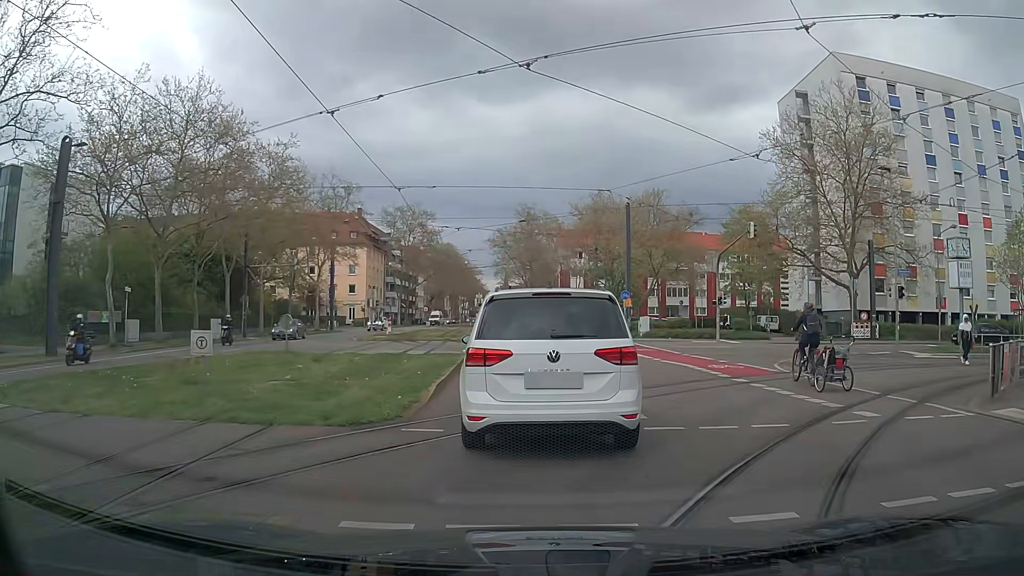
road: secondary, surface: asphalt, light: Day
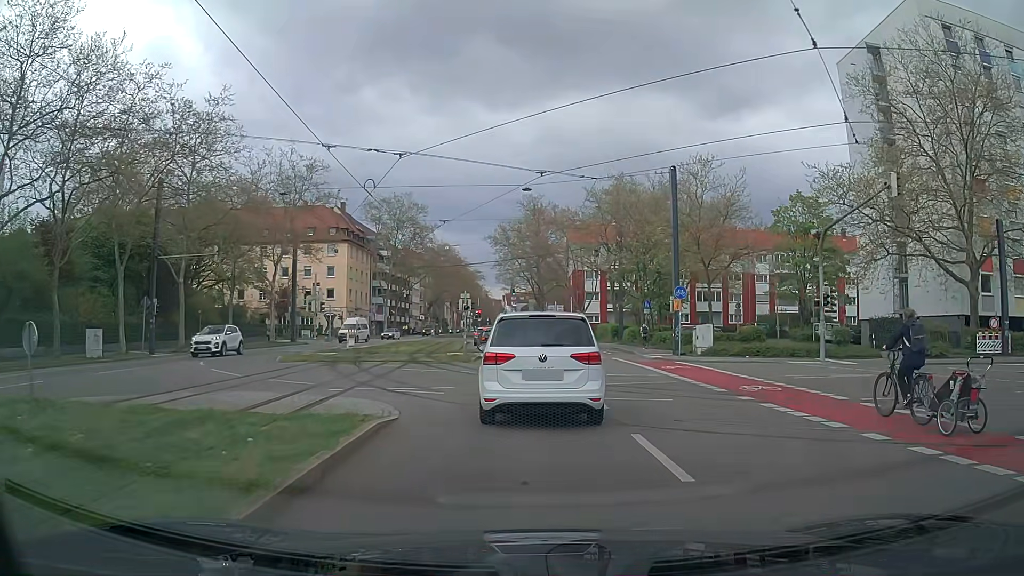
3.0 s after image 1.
(-0.1, +15.5) m; +1°
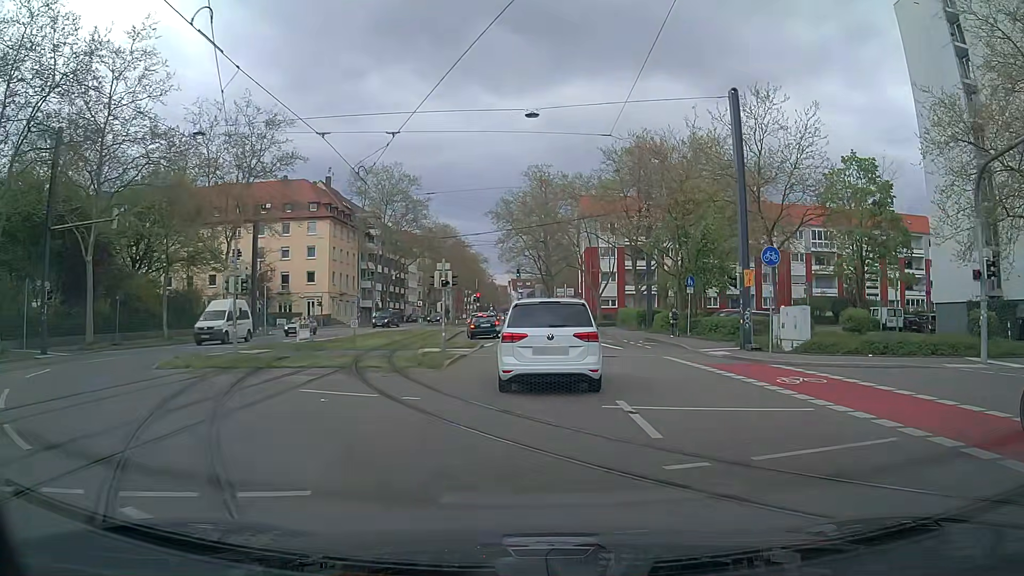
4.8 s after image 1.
(-0.3, +11.3) m; -3°
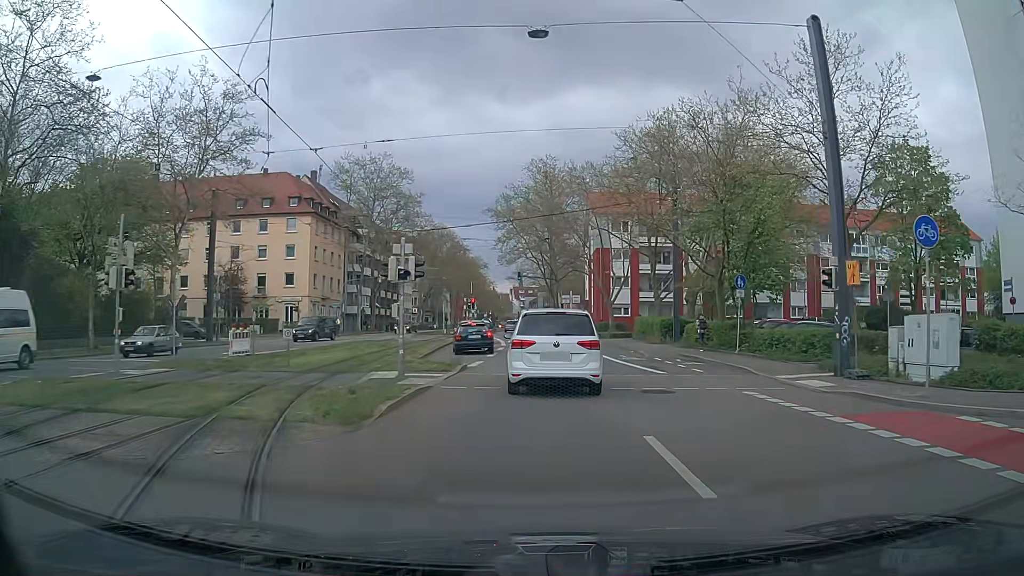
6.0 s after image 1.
(+0.1, +8.5) m; +1°
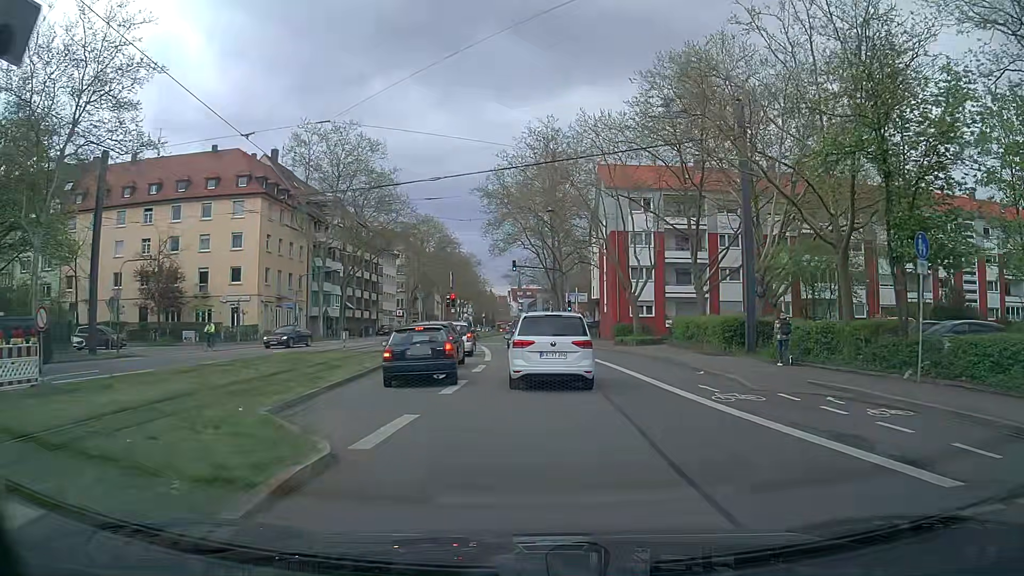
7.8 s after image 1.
(-0.1, +14.1) m; 0°
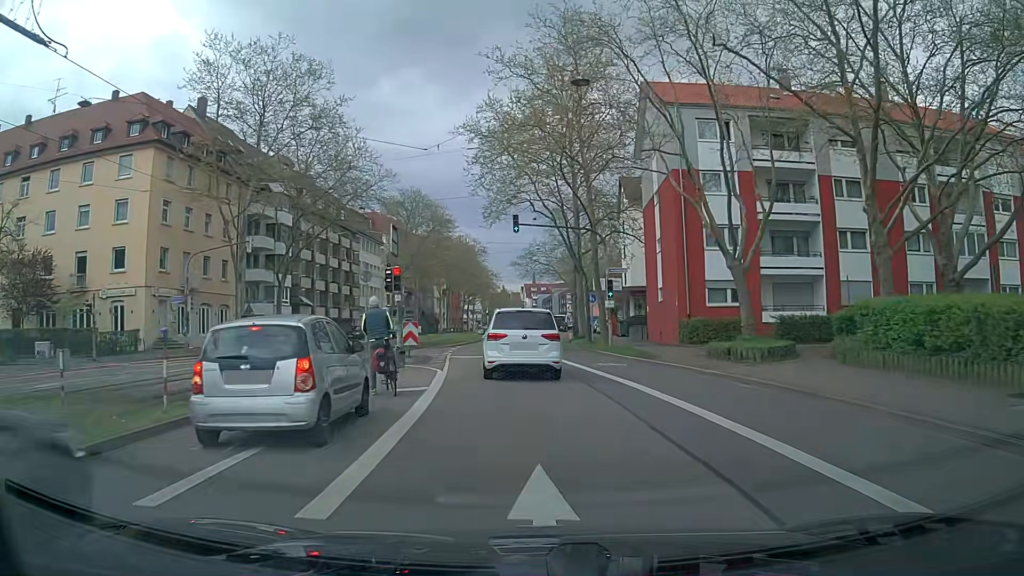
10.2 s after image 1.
(-0.1, +21.0) m; -1°
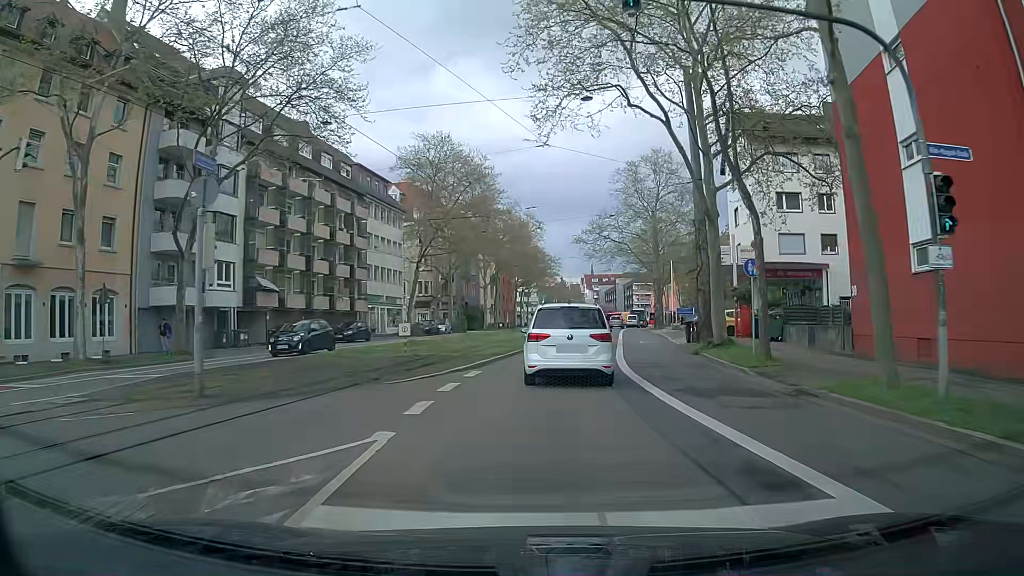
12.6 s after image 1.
(-1.2, +22.2) m; -4°
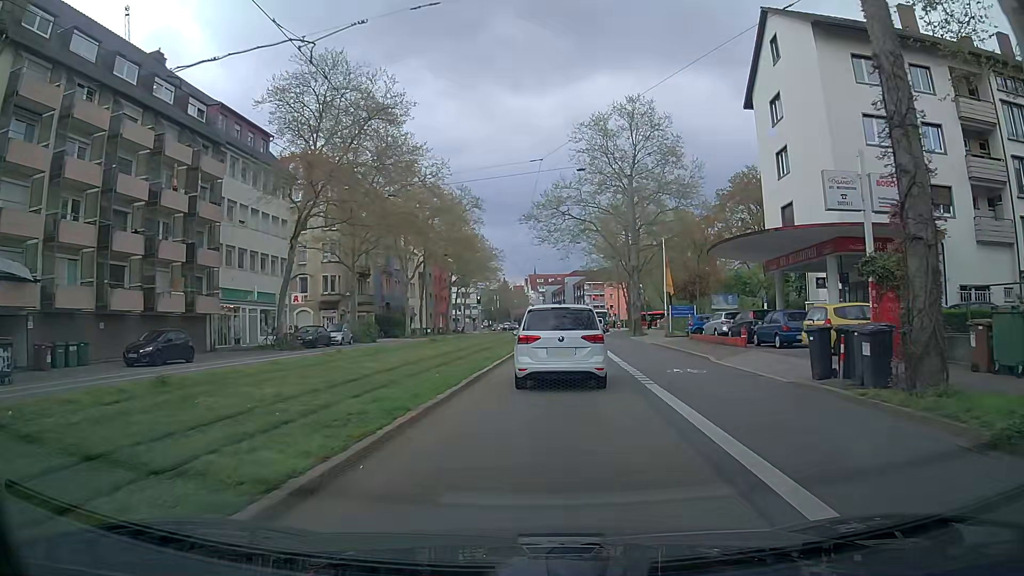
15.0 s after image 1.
(+0.3, +19.8) m; +5°
